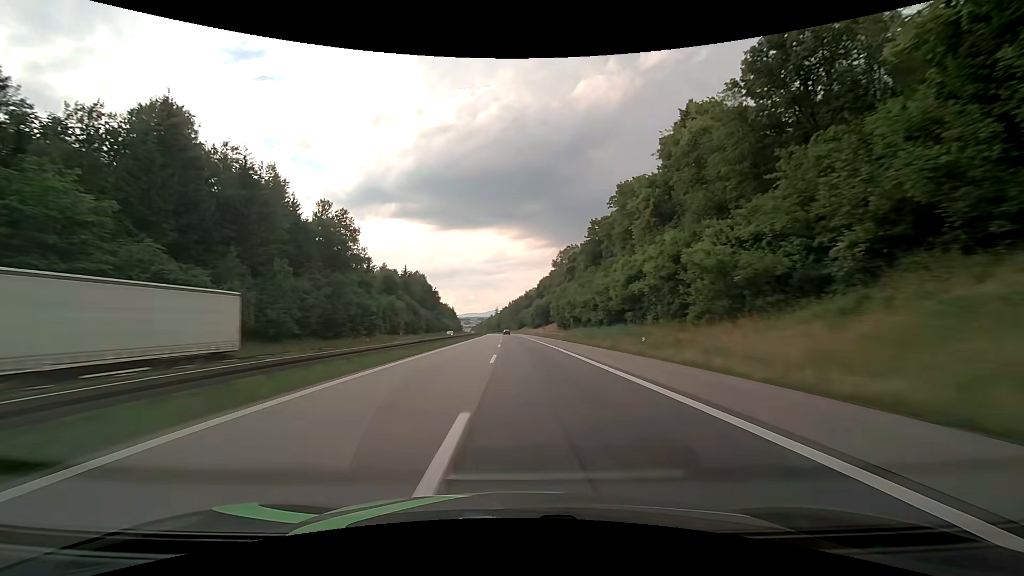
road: motorway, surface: asphalt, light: Day
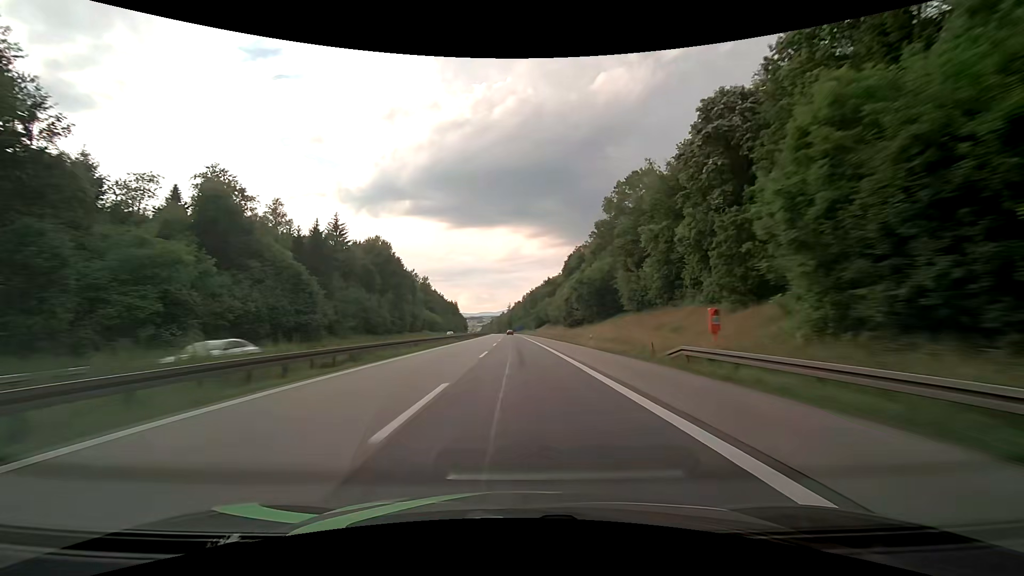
(-1.1, +85.7) m; -2°
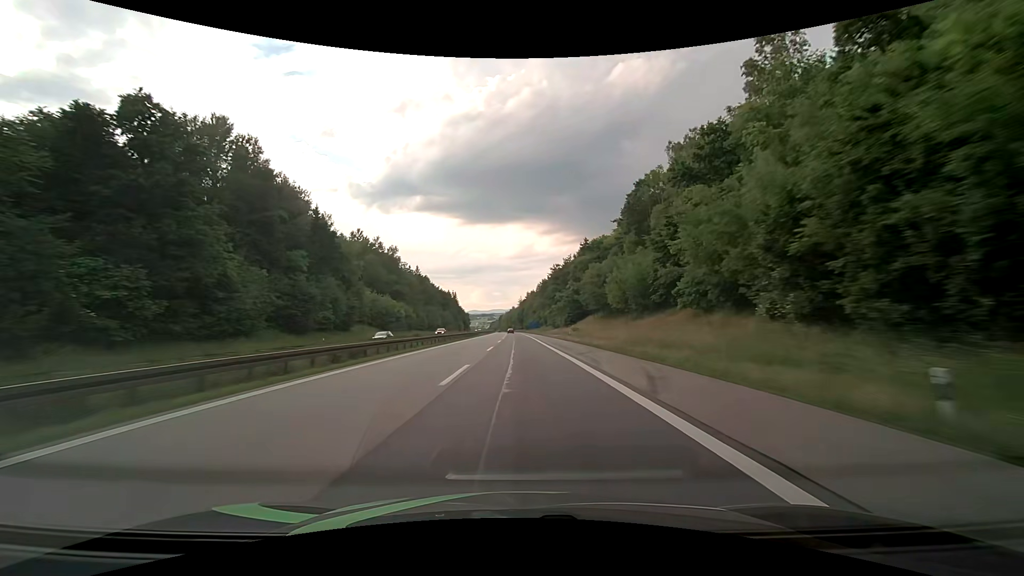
(-1.1, +84.3) m; -1°
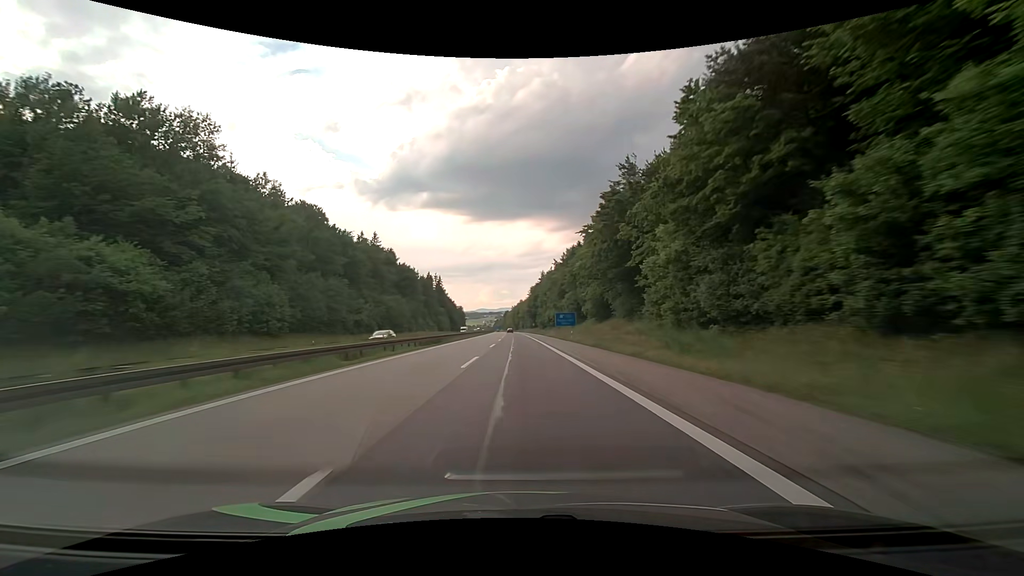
(-0.6, +102.8) m; -1°
(0, +10) (0, +20) (0, +30) (0, +40) (0, +50) (0, +60) (-1, +70) (-1, +80) (-1, +90) (-1, +100) m
